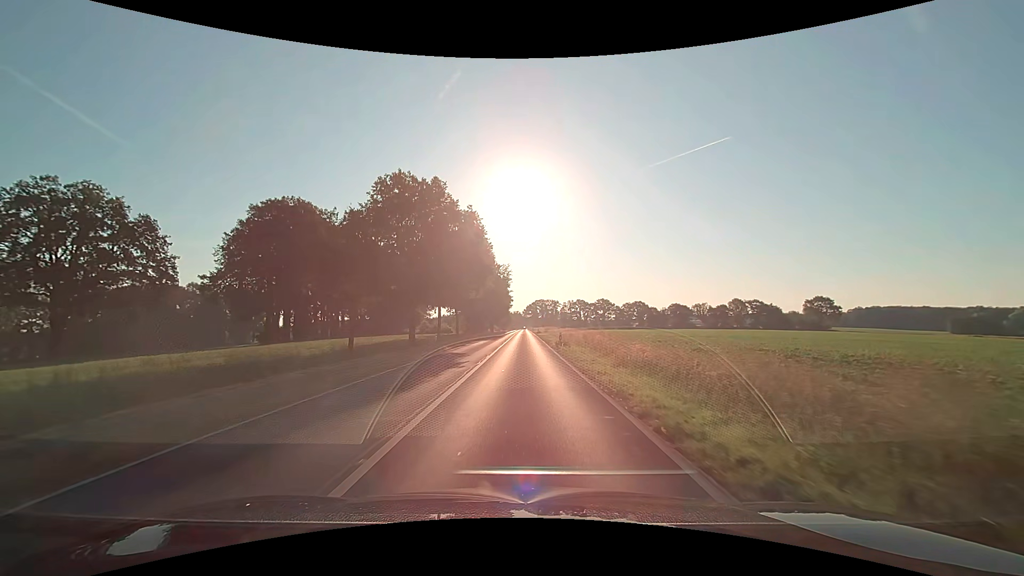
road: secondary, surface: asphalt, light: Day
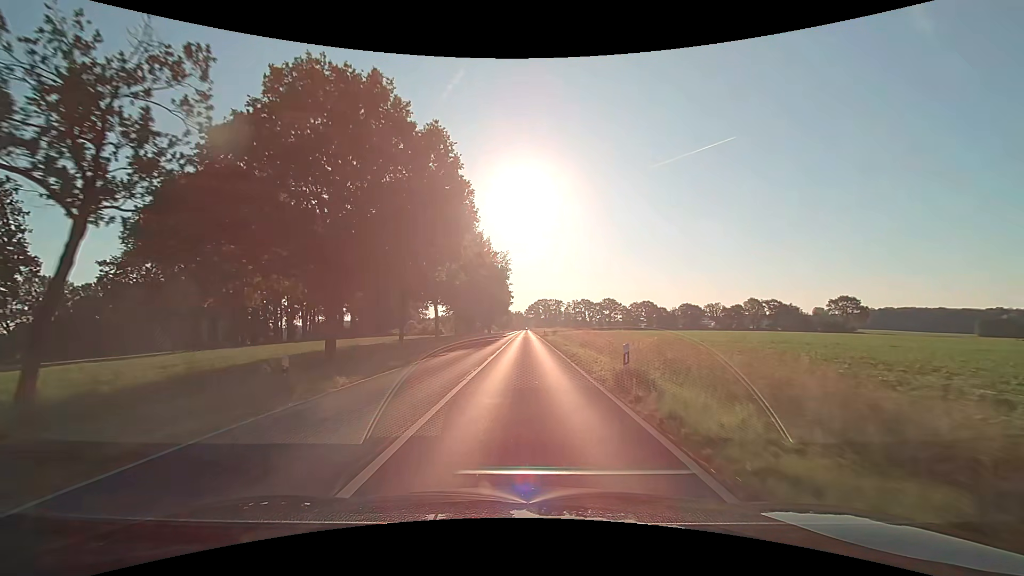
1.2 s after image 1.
(-0.1, +18.7) m; 0°
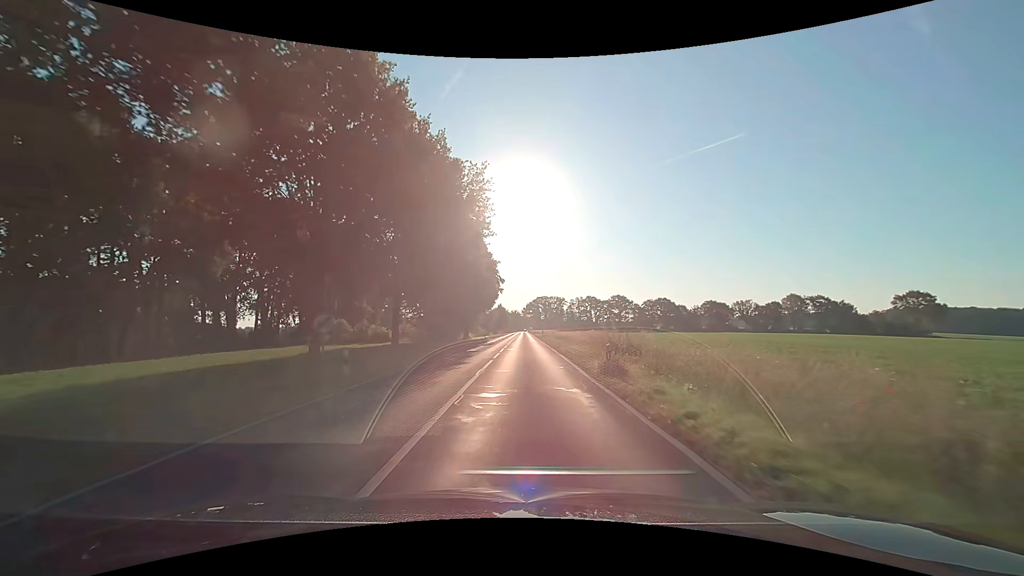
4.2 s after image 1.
(+0.1, +46.8) m; 0°
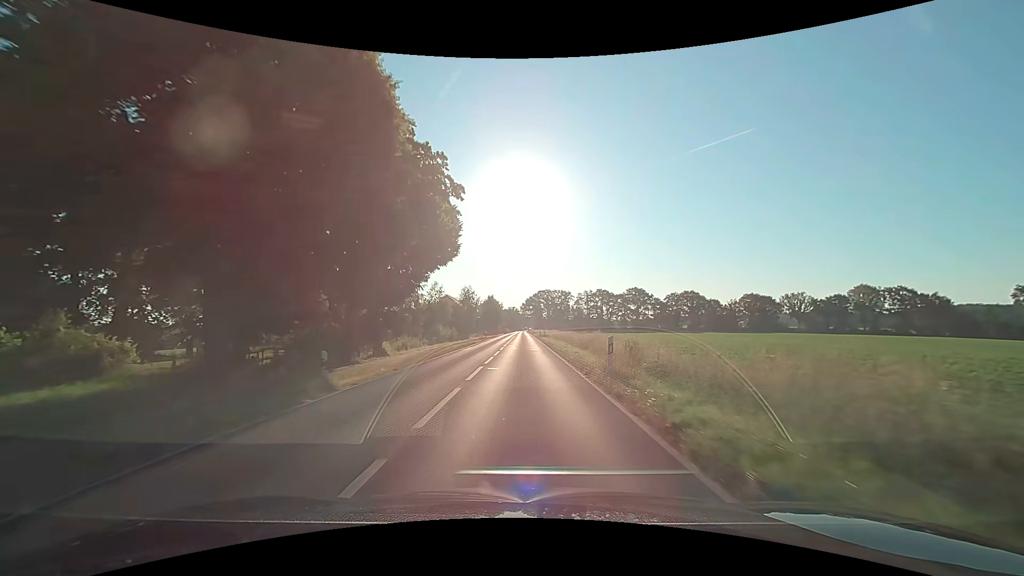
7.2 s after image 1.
(+0.1, +51.8) m; 0°
(0, +10) (0, +20) (0, +30) (0, +40) (0, +50) (0, +60) (0, +70) (0, +80) (0, +90) (0, +100) m
